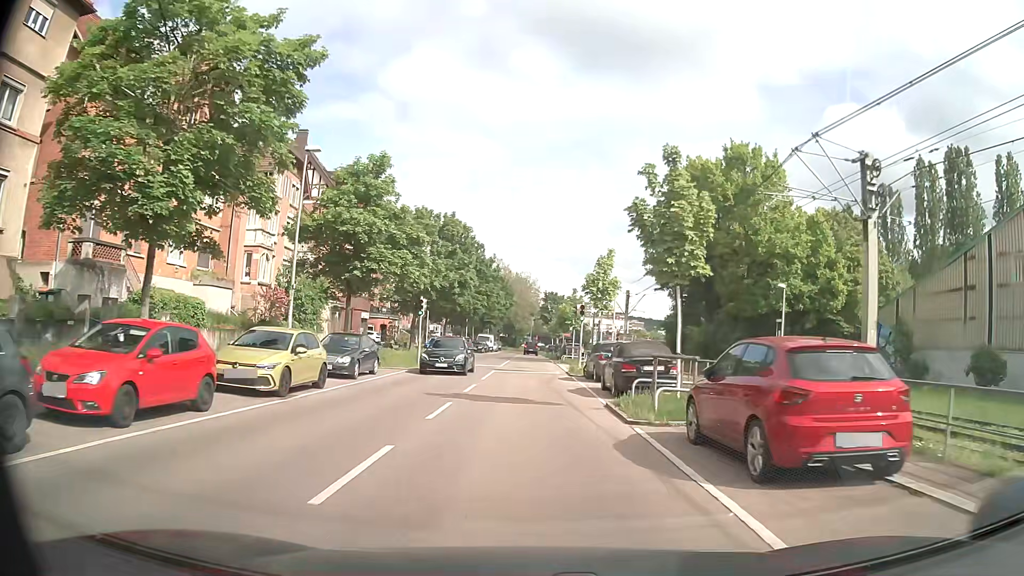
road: secondary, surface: asphalt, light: Day
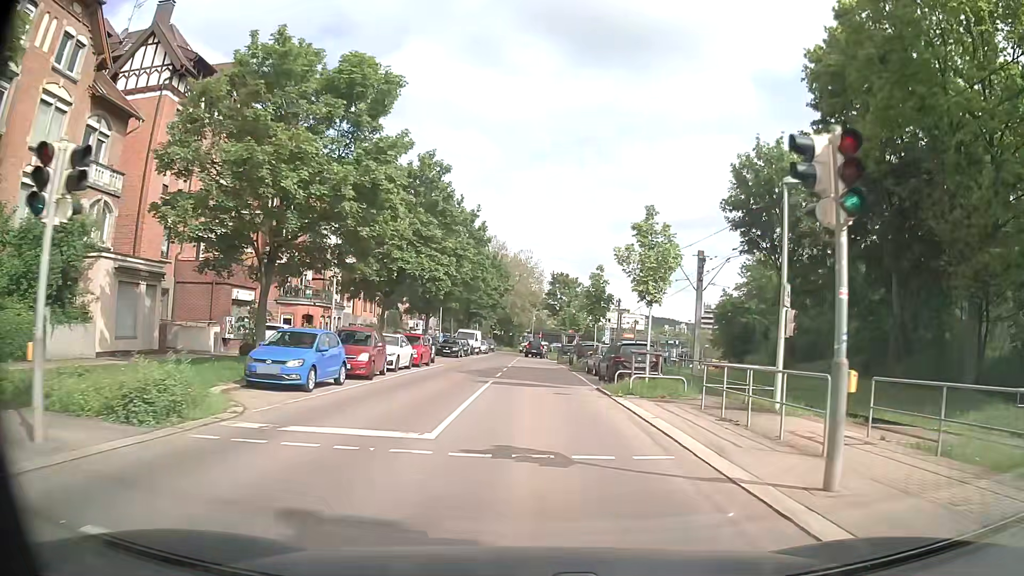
(-0.6, +28.4) m; -1°
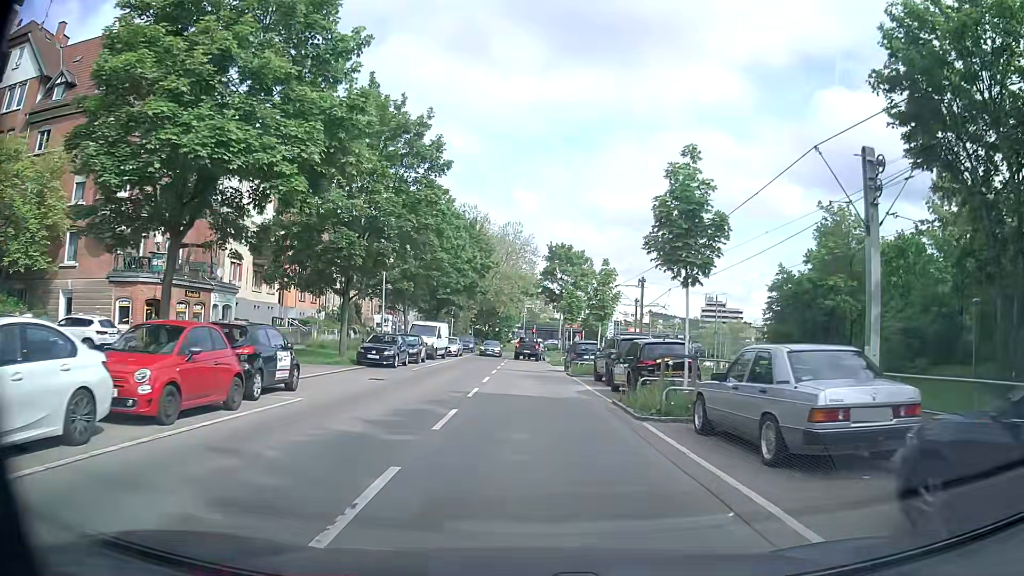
(+0.1, +21.8) m; +2°
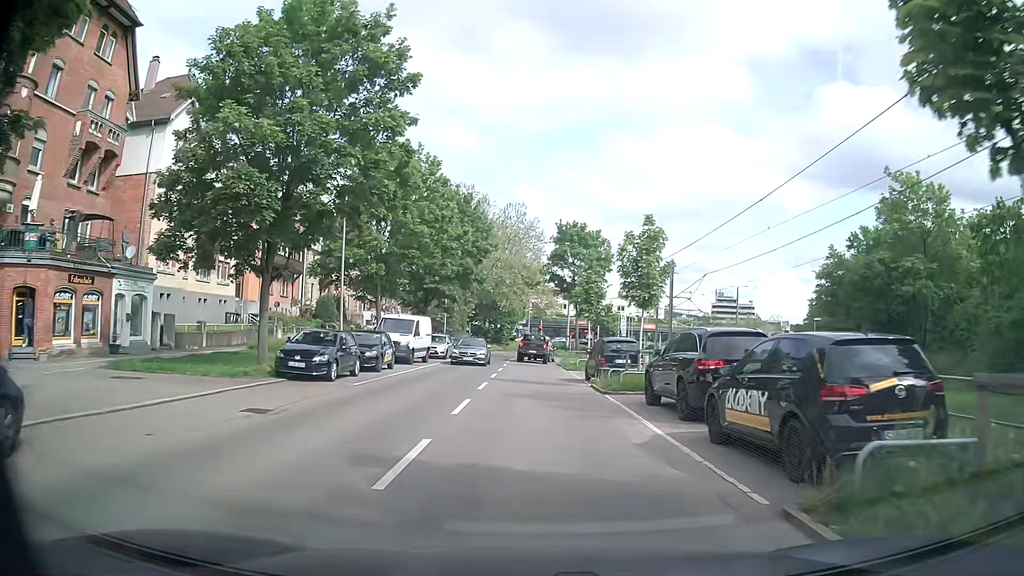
(-0.1, +10.1) m; -1°
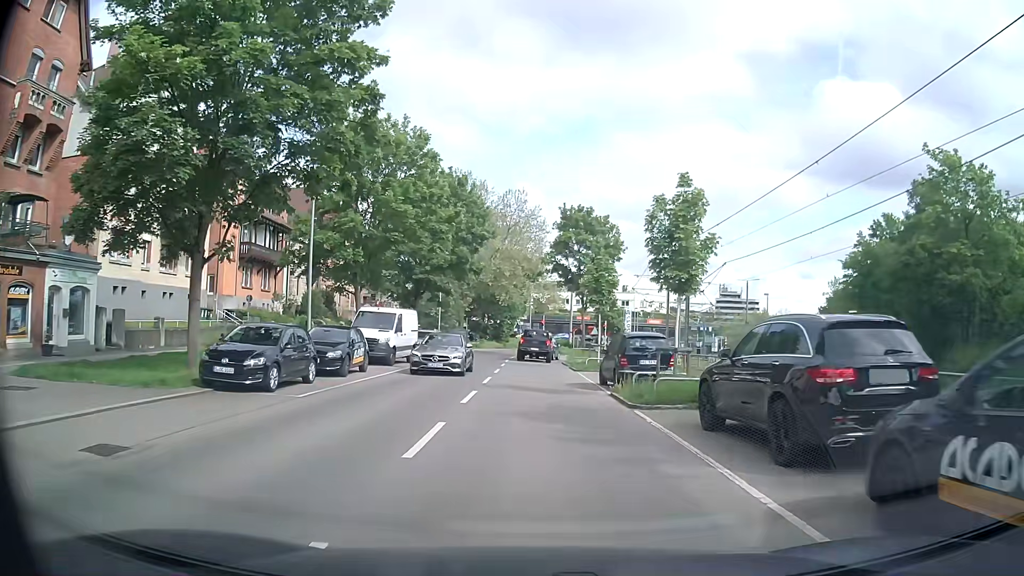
(0.0, +4.7) m; -1°
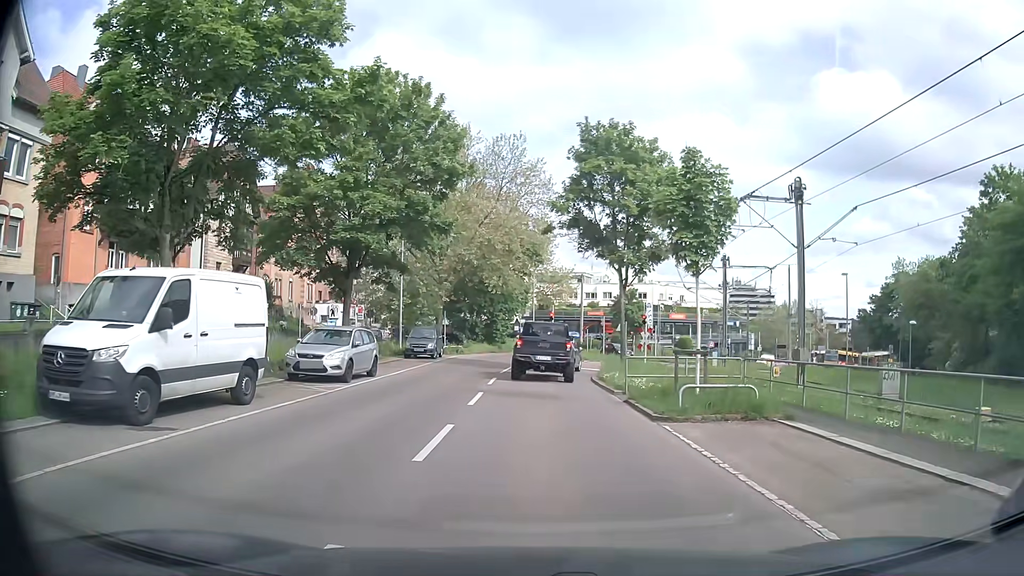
(+0.3, +18.0) m; +2°
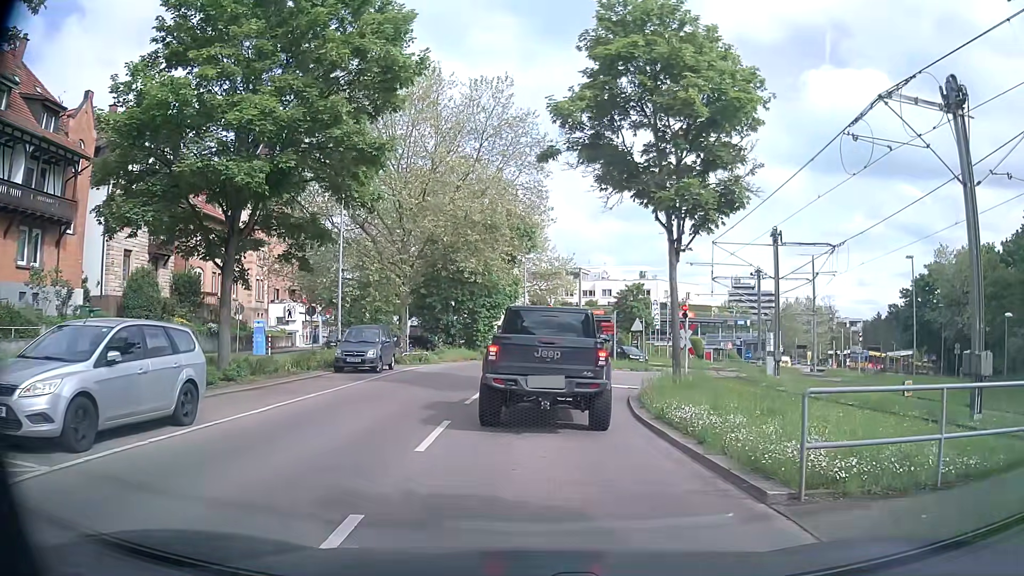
(-0.2, +11.3) m; +1°
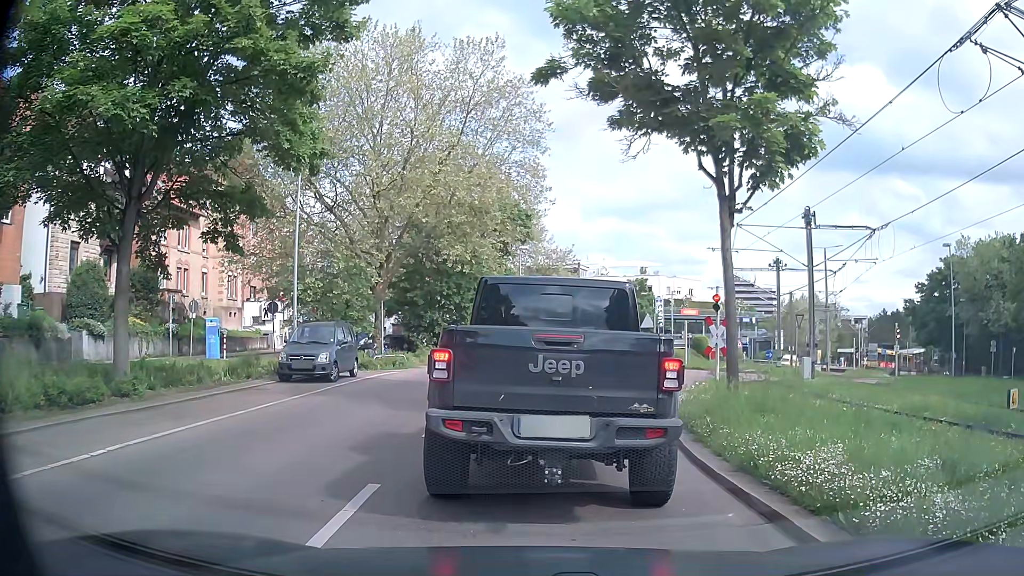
(-0.1, +4.7) m; -2°
(0, +10) (+2, +20) (+6, +29) (+13, +36) (+23, +39) (+31, +45) (+37, +53) (+42, +61) (+48, +69) (+54, +77) m
